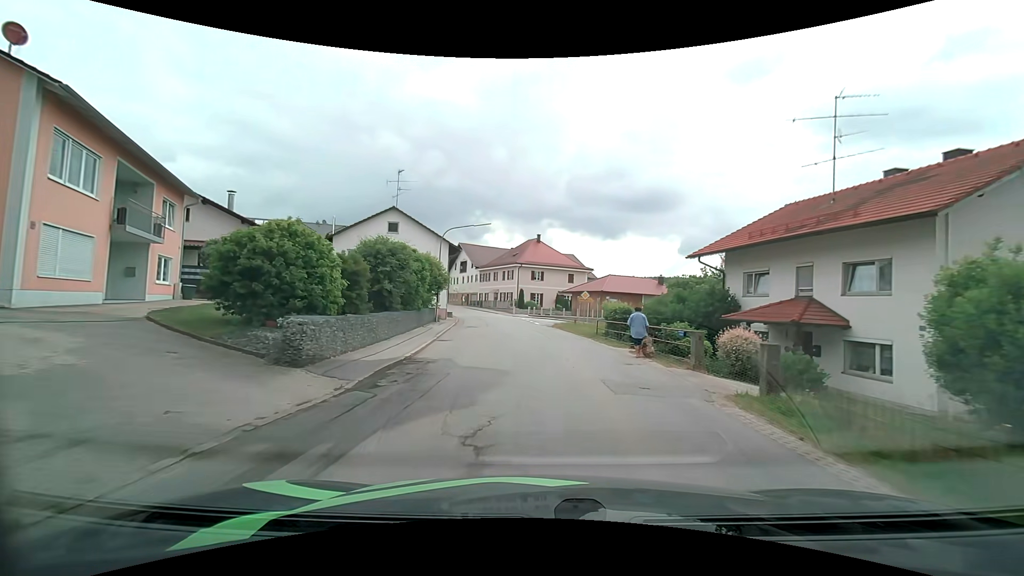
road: secondary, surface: asphalt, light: Day
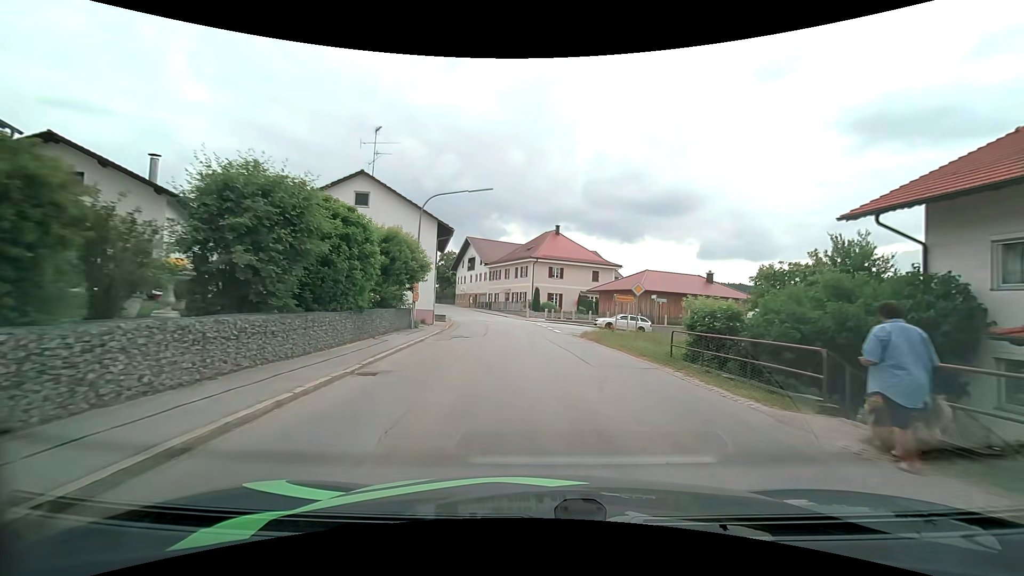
(-0.2, +11.6) m; -2°
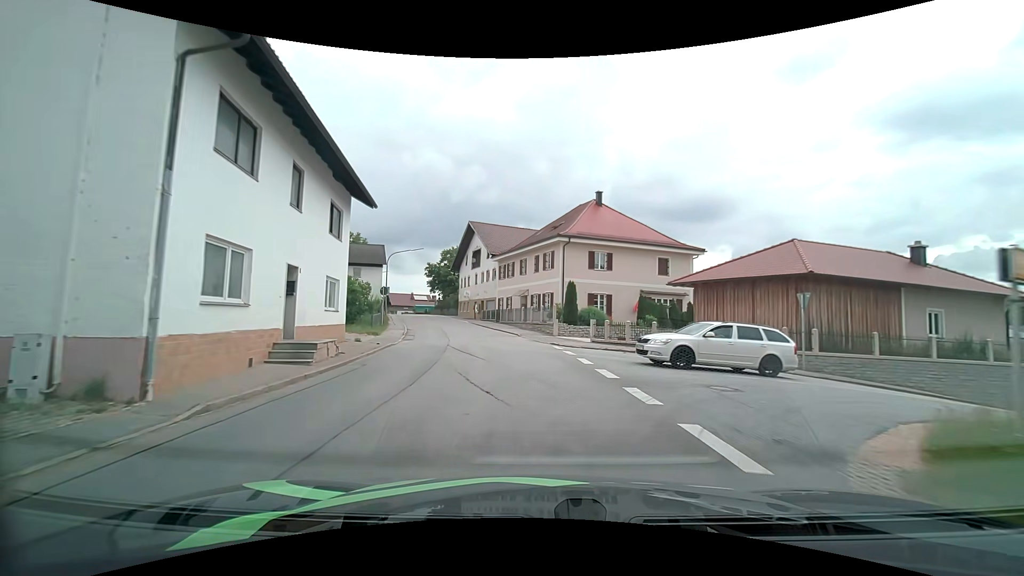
(-0.3, +24.4) m; -4°
(0, +10) (-1, +20) (-3, +30) (-5, +40) (-8, +49) (-11, +59) (-14, +68) (-18, +77) (-22, +87) (-27, +95) m
